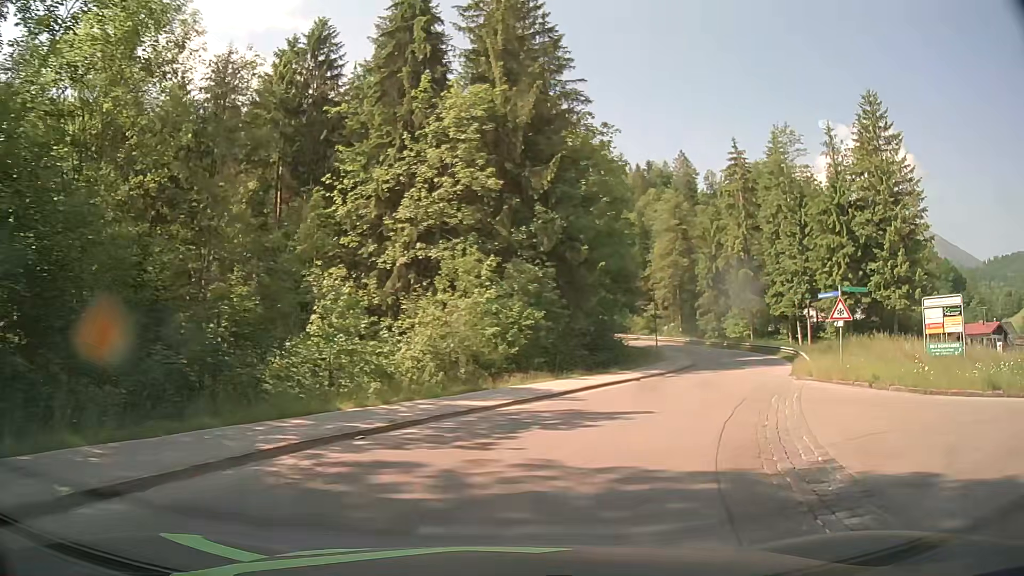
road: tertiary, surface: asphalt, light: Day
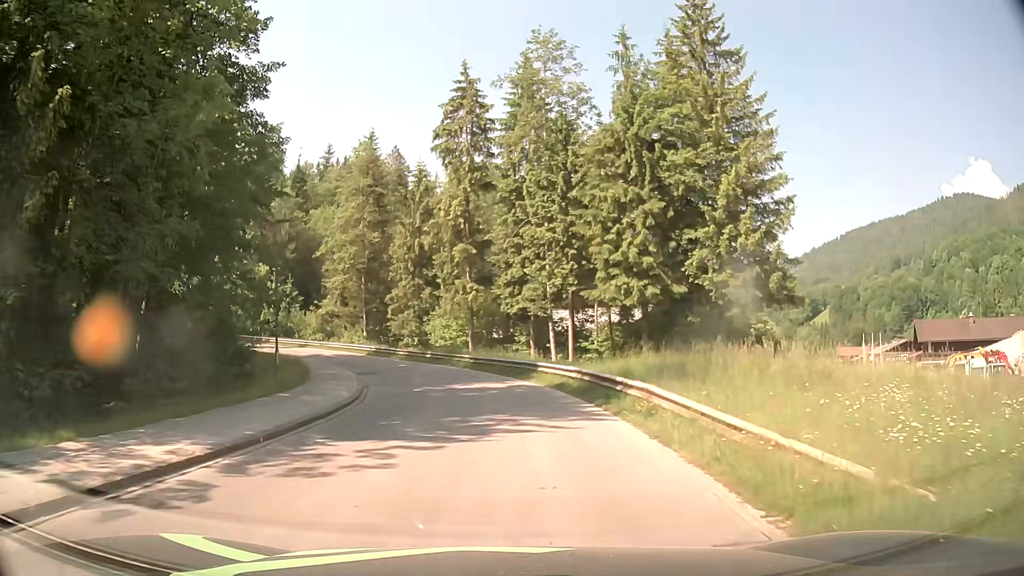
(+6.5, +21.7) m; +24°
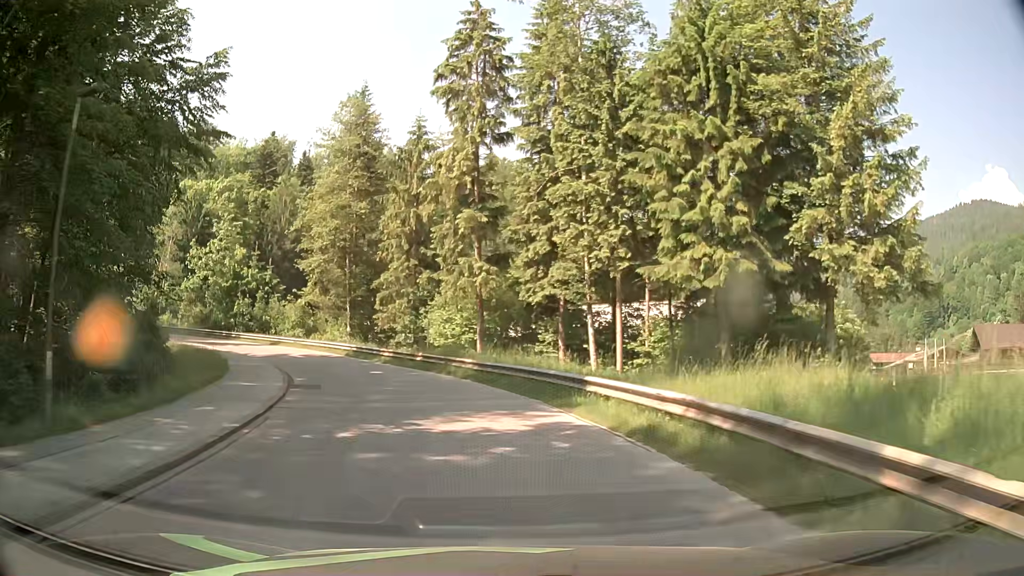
(0.0, +11.0) m; -1°
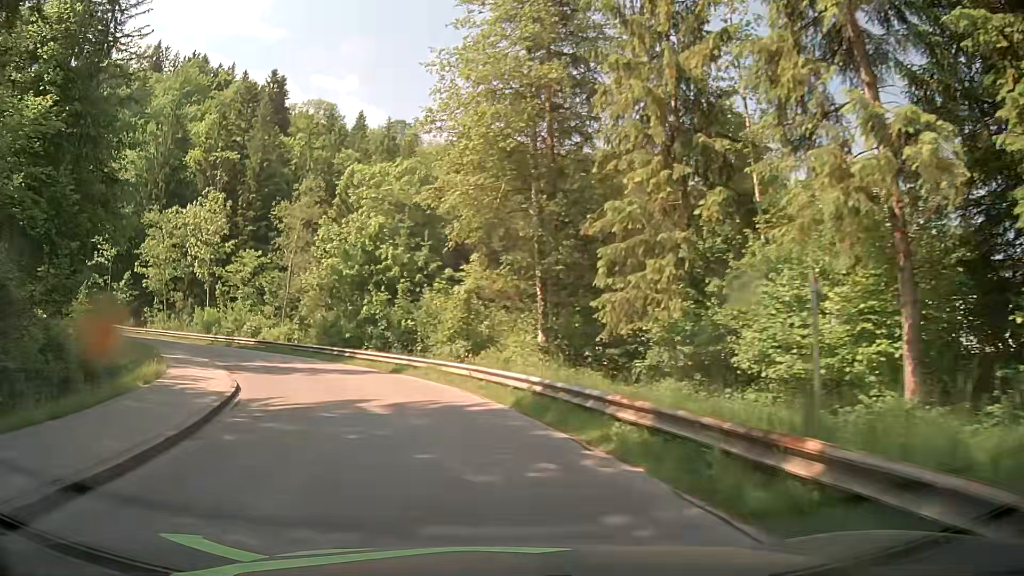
(-3.7, +23.0) m; -21°
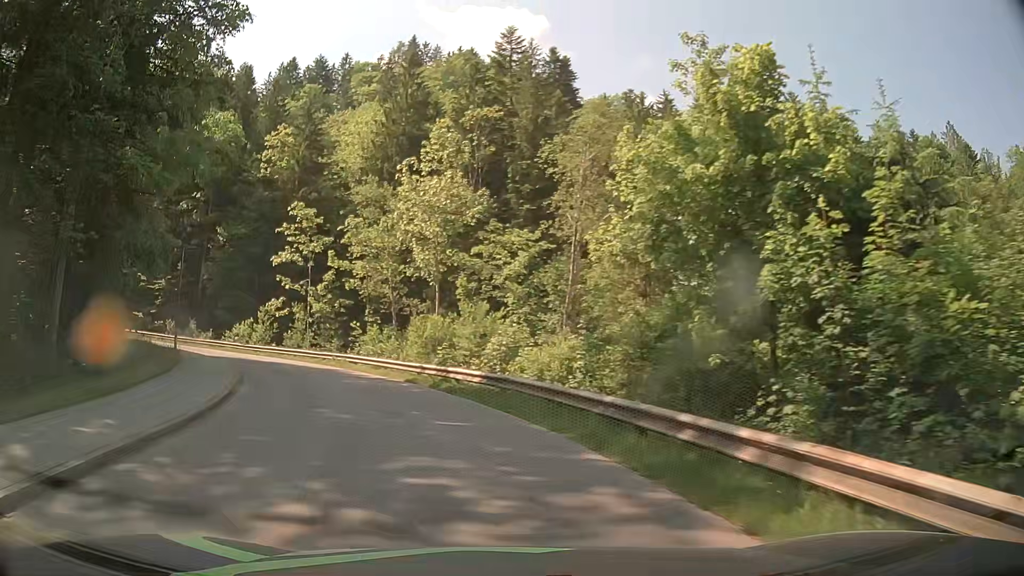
(-5.2, +22.9) m; -27°
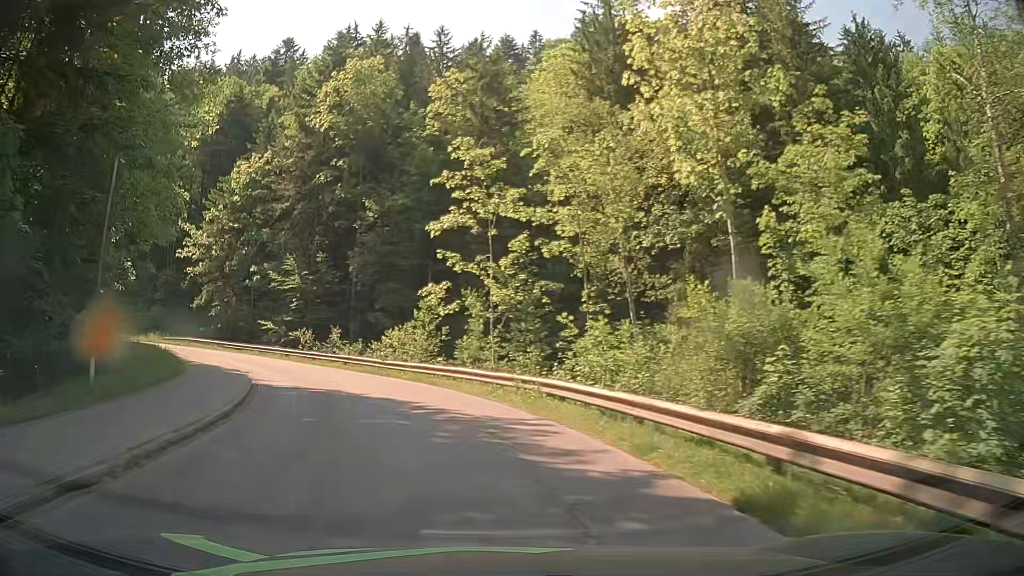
(-2.9, +17.7) m; -19°
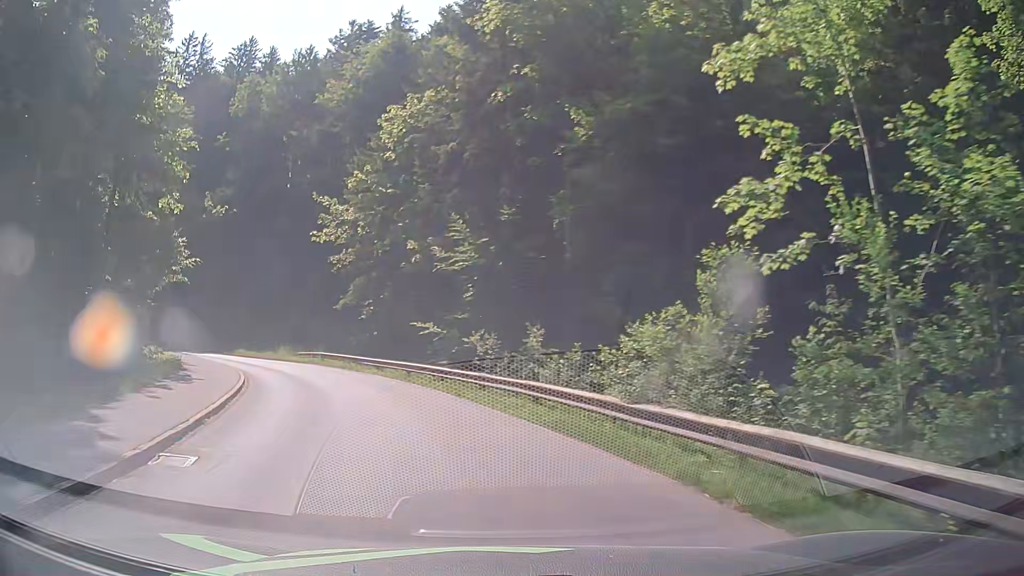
(-2.7, +18.5) m; -19°
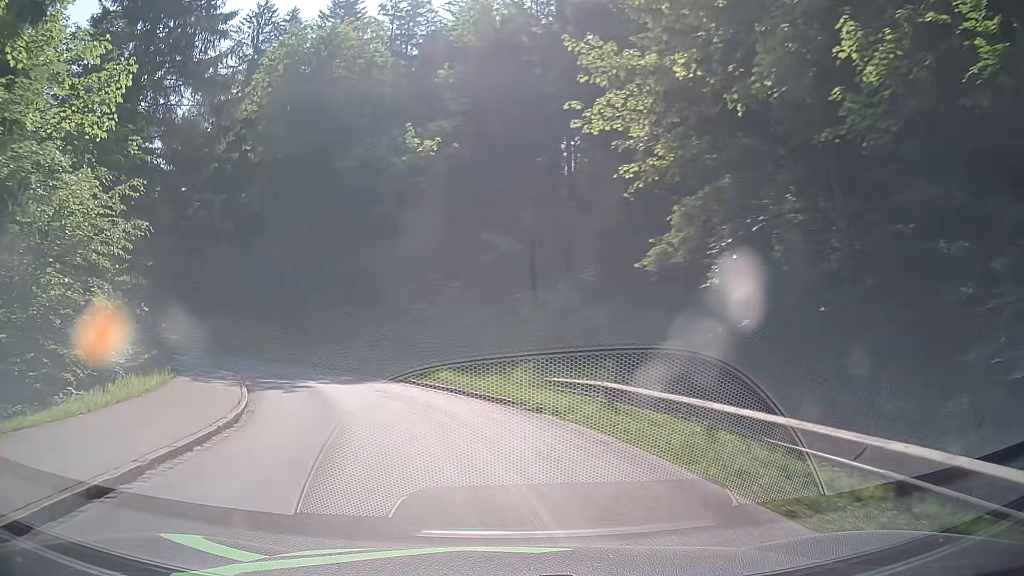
(-5.7, +24.3) m; -25°
(-1, +10) (-3, +20) (-8, +29) (-14, +36) (-22, +43) (-30, +48) (-38, +54) (-46, +61) (-52, +68) (-58, +77) m
